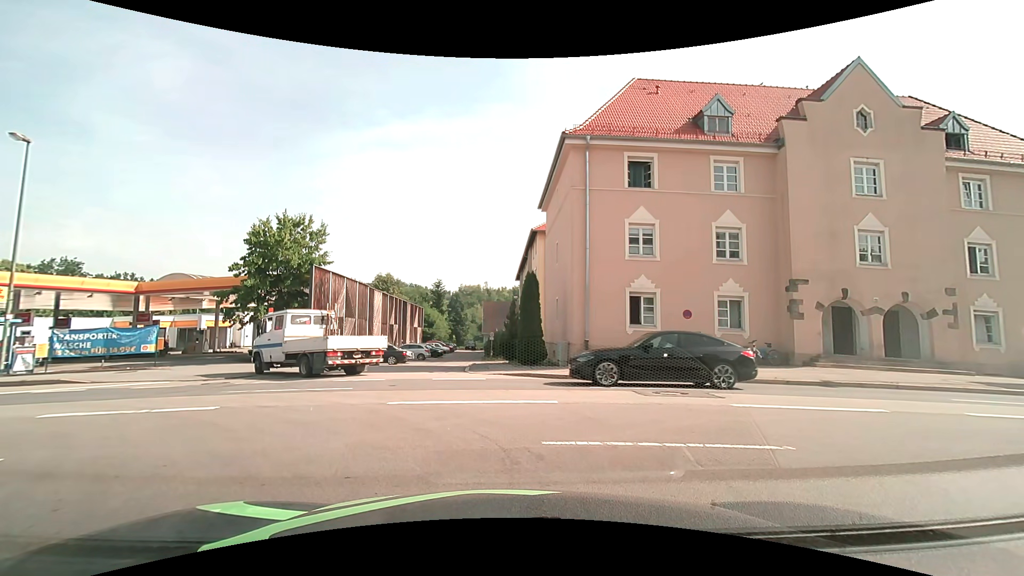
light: Day
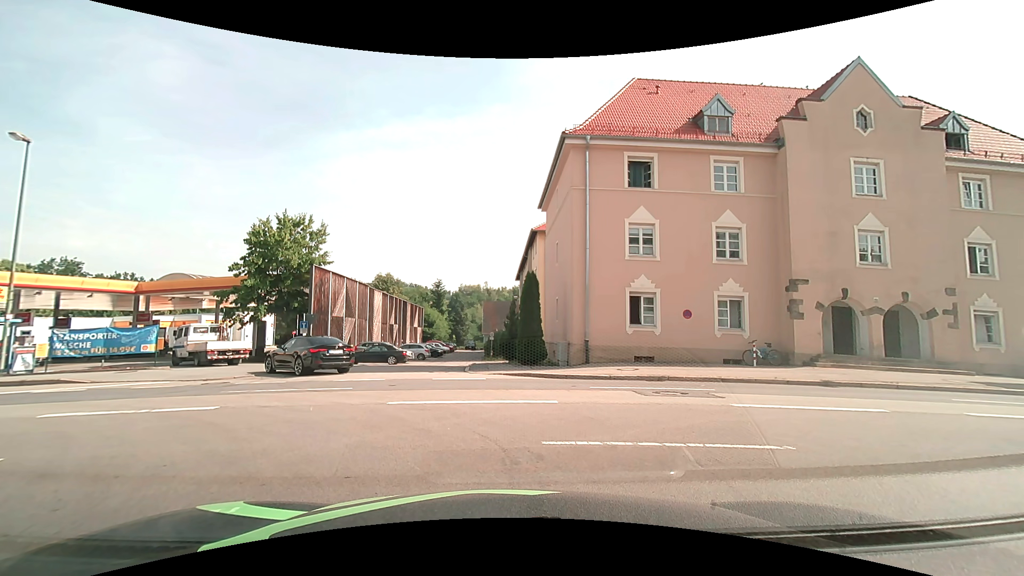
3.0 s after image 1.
(0.0, 0.0) m; 0°
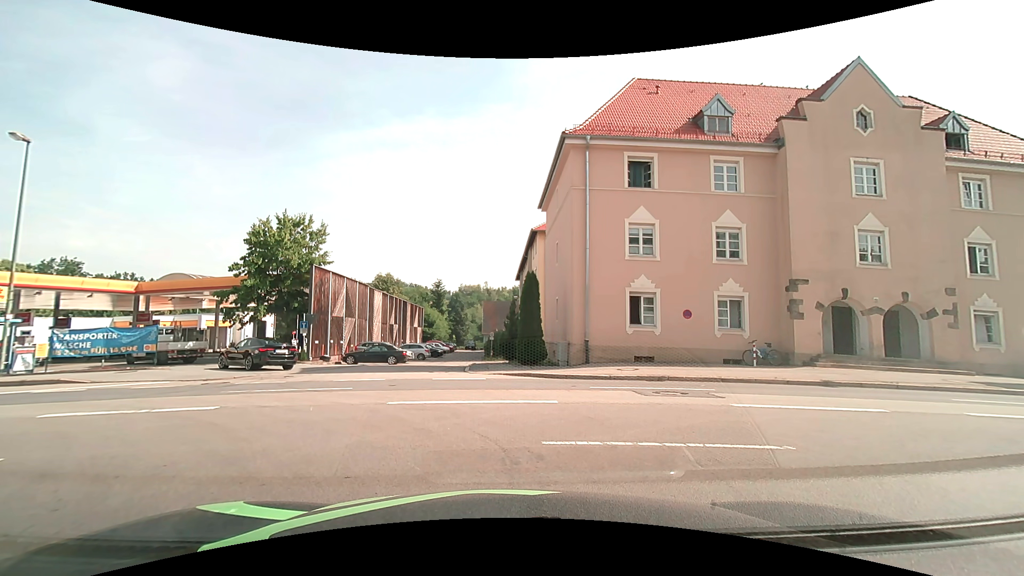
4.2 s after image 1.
(0.0, 0.0) m; 0°
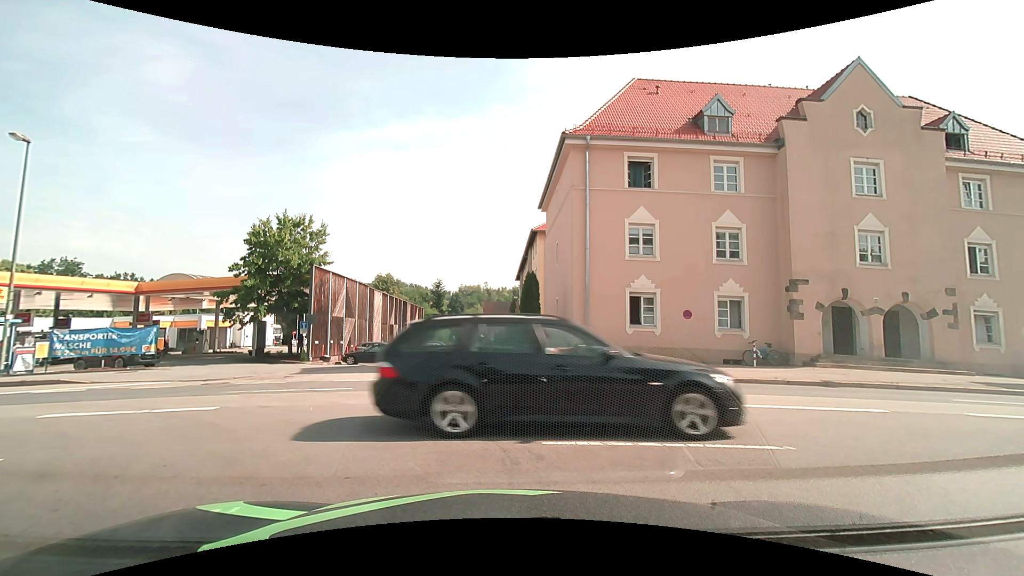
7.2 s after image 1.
(0.0, 0.0) m; 0°
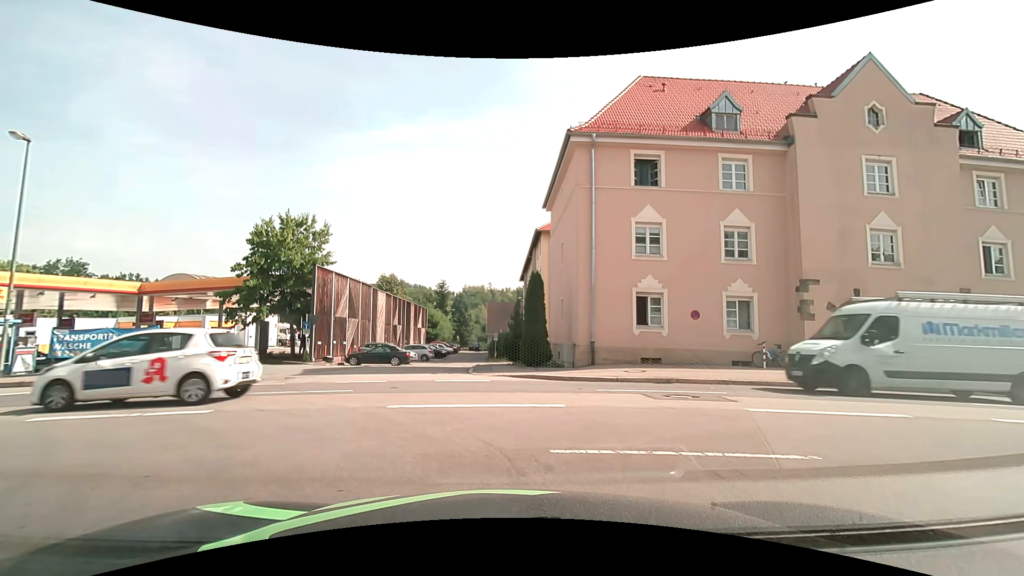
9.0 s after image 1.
(0.0, +0.3) m; 0°
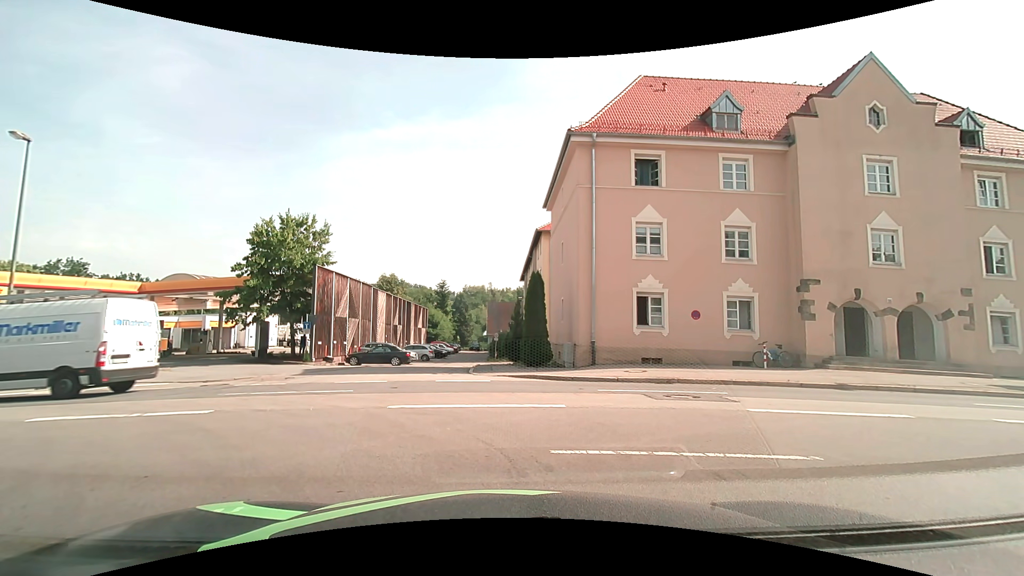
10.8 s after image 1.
(0.0, +0.1) m; 0°
(-4, +9) (-13, +12) (-23, +13) (-33, +13) (-43, +13) (-53, +13) (-63, +13) (-73, +14) (-83, +15) (-93, +16) m
